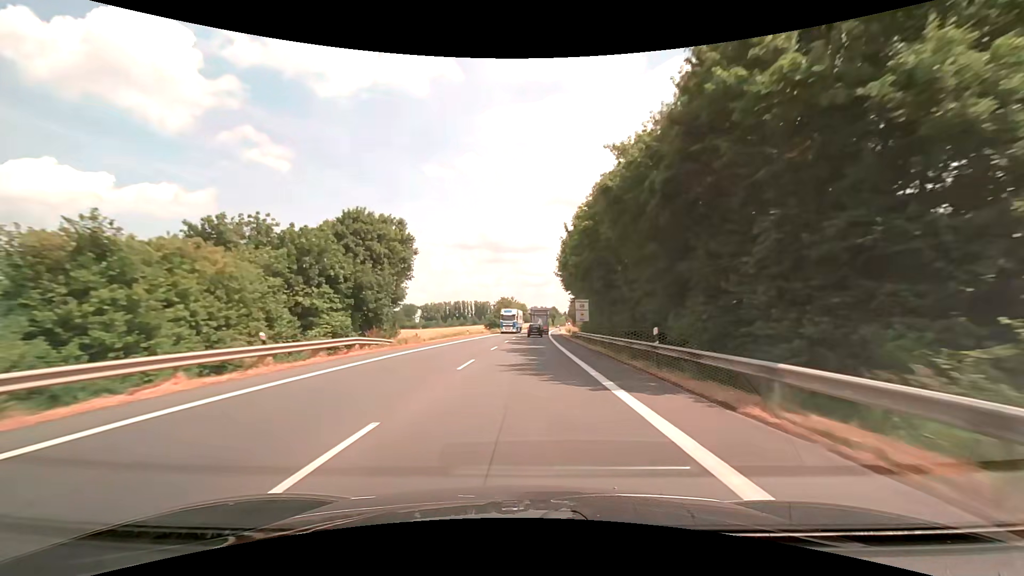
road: primary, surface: asphalt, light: Day
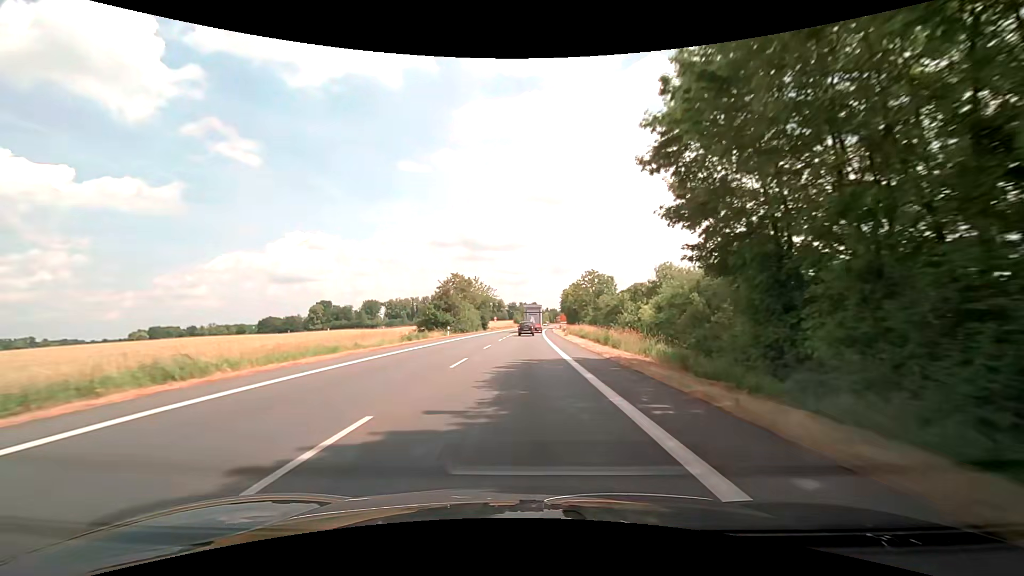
(+1.4, +59.4) m; +2°
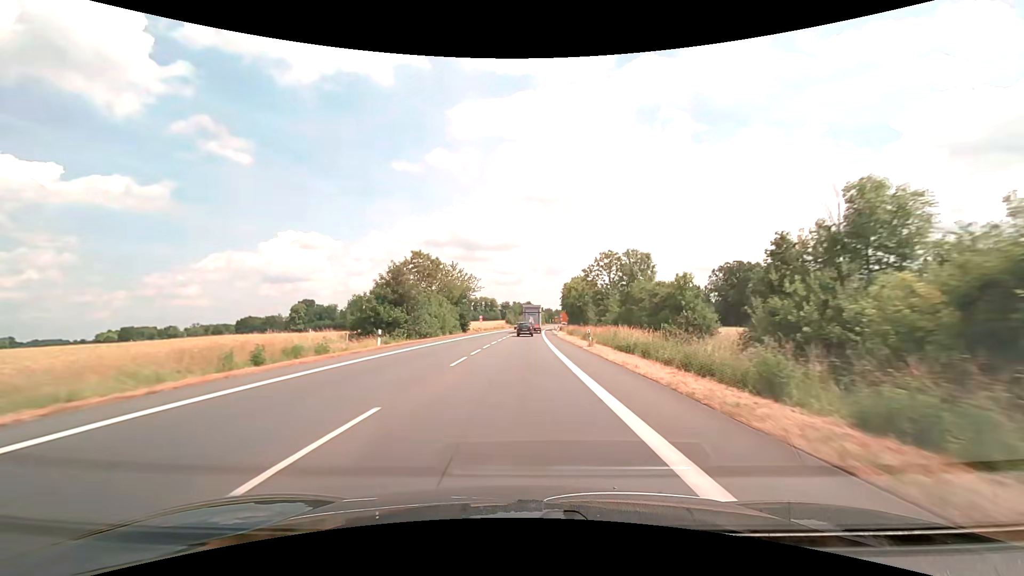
(+0.2, +23.1) m; +1°
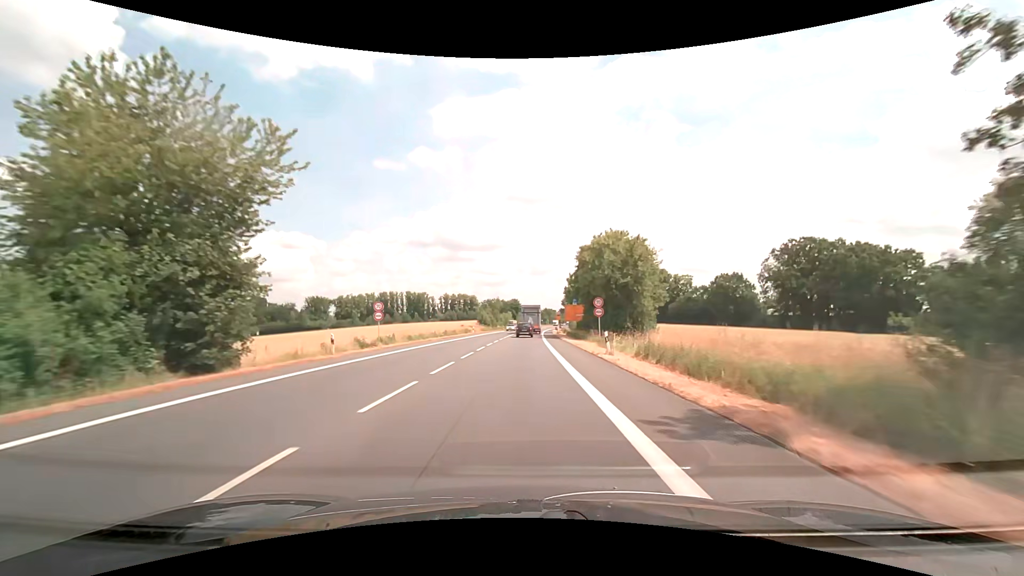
(+0.9, +56.4) m; +2°
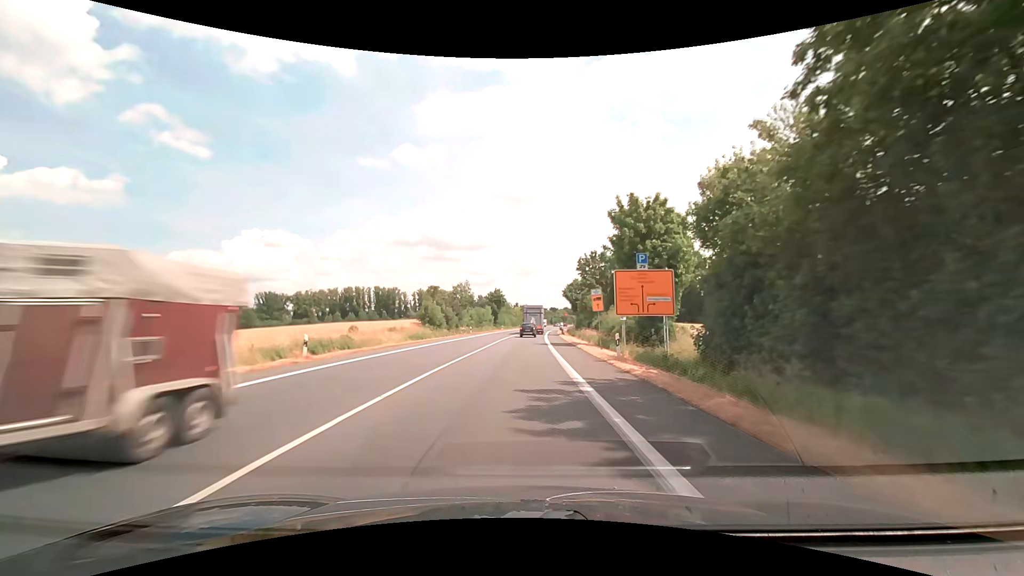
(+0.6, +52.8) m; +1°
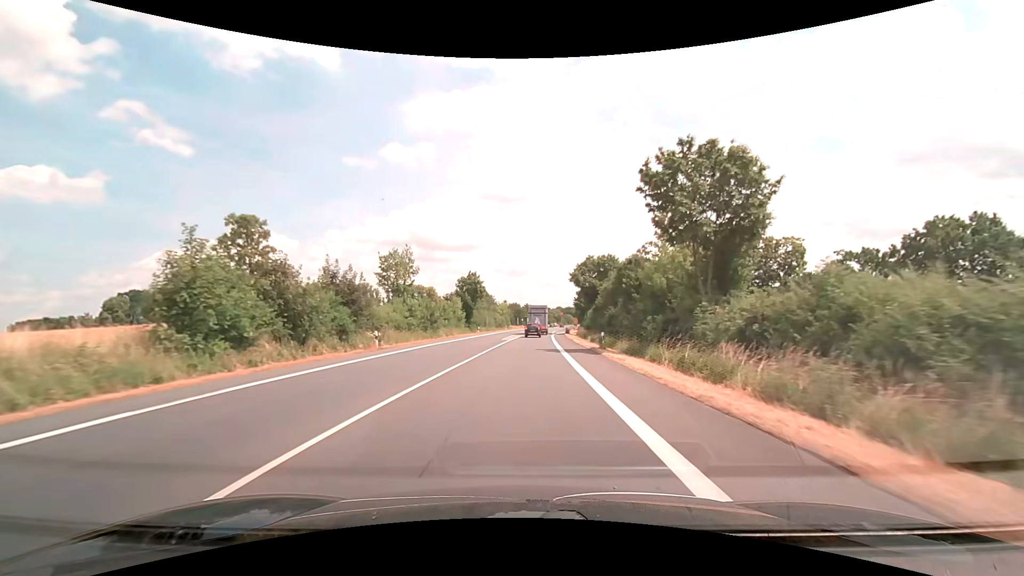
(+0.4, +41.3) m; +1°
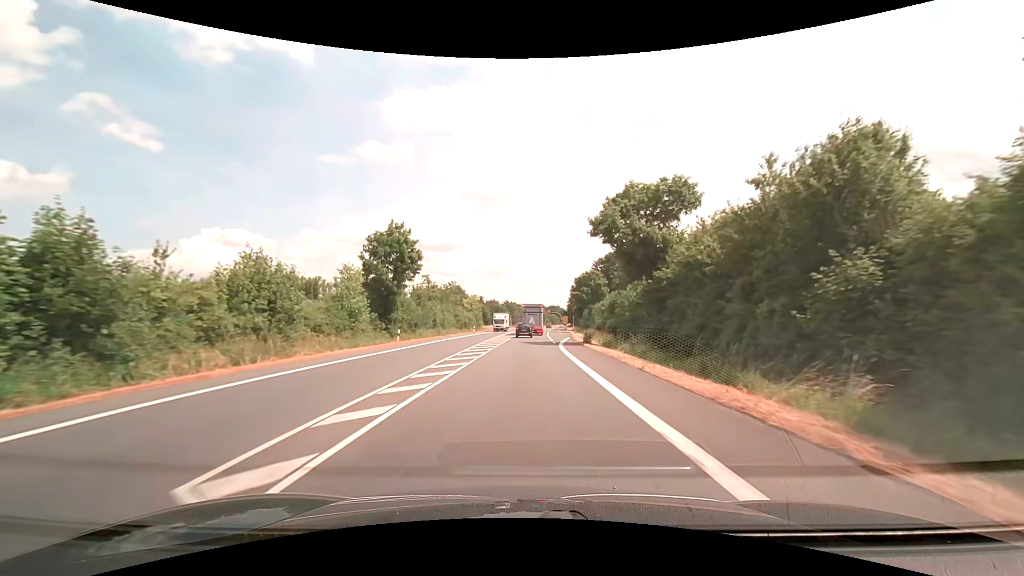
(+0.6, +41.8) m; +2°
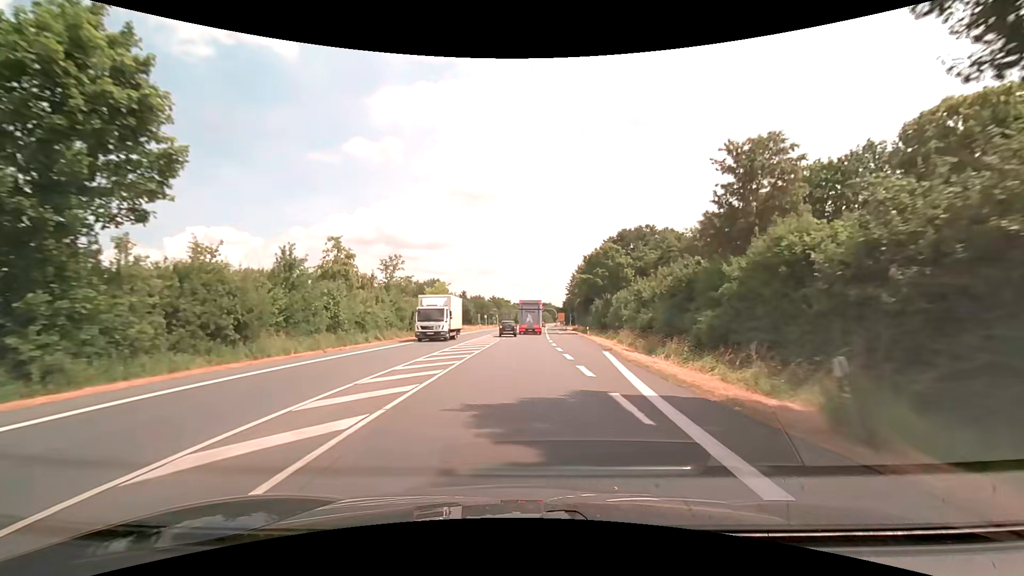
(+0.5, +30.9) m; +1°
(0, +10) (0, +20) (0, +30) (-1, +40) (-1, +50) (-1, +60) (-2, +70) (-2, +80) (-2, +90) (-1, +100) m
